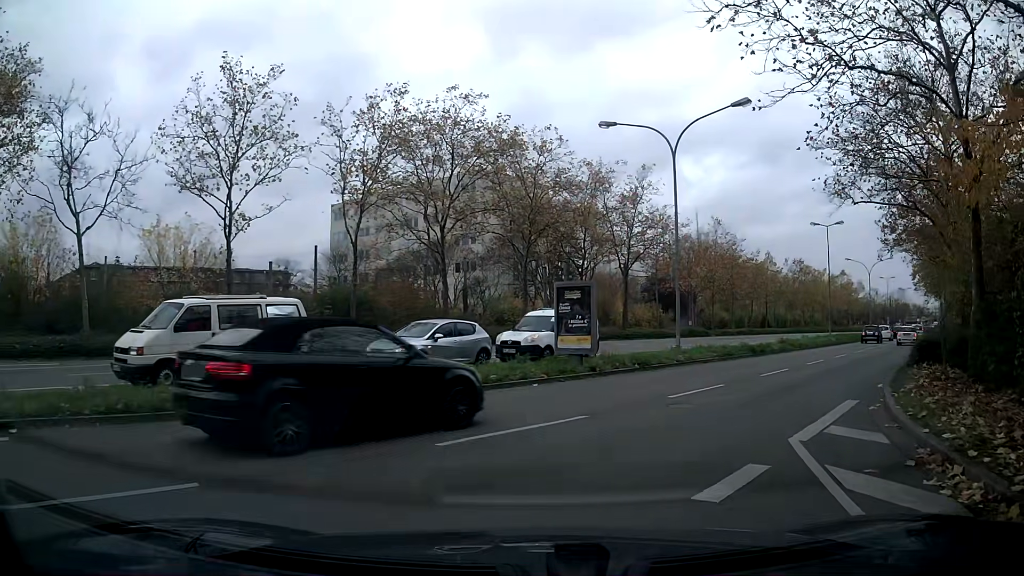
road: secondary_link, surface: asphalt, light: Day
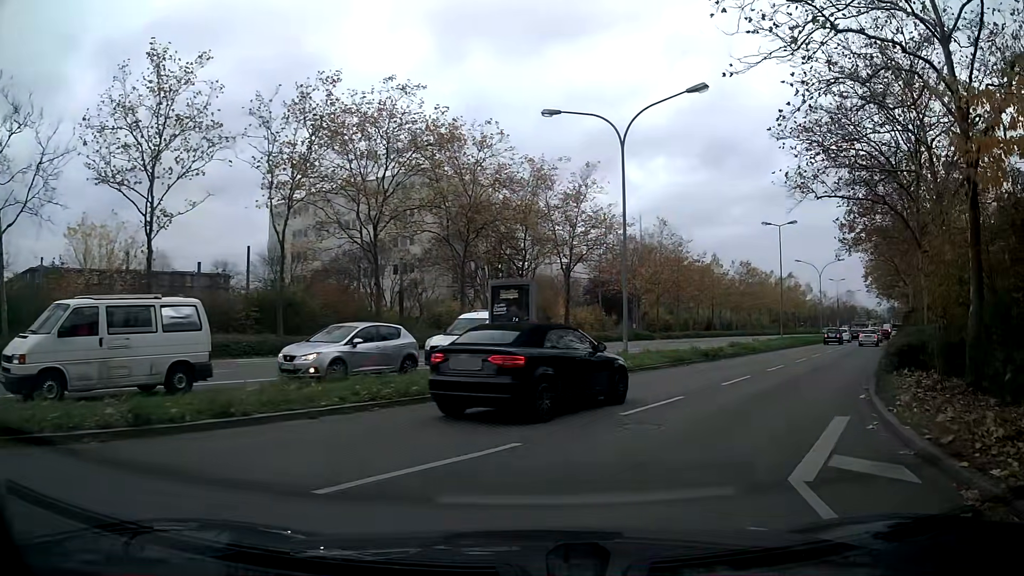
(+0.1, +2.2) m; +6°
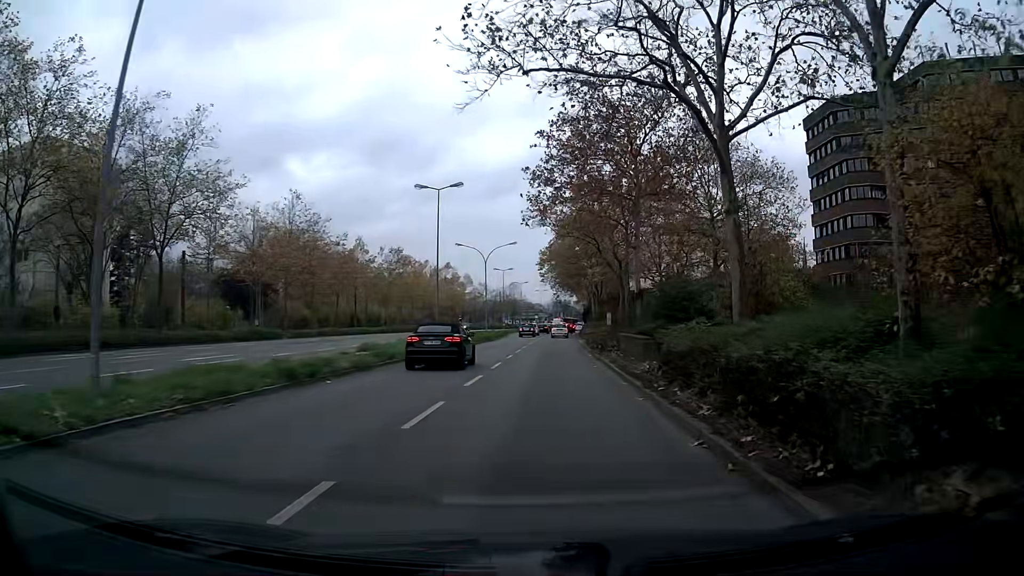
(+3.9, +13.3) m; +25°
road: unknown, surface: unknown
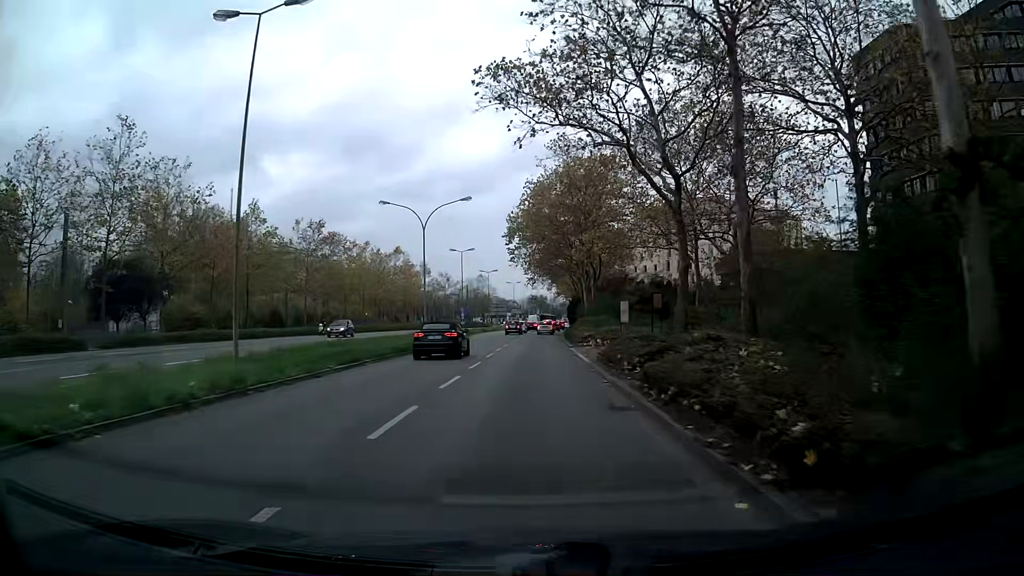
(+0.4, +25.1) m; +1°
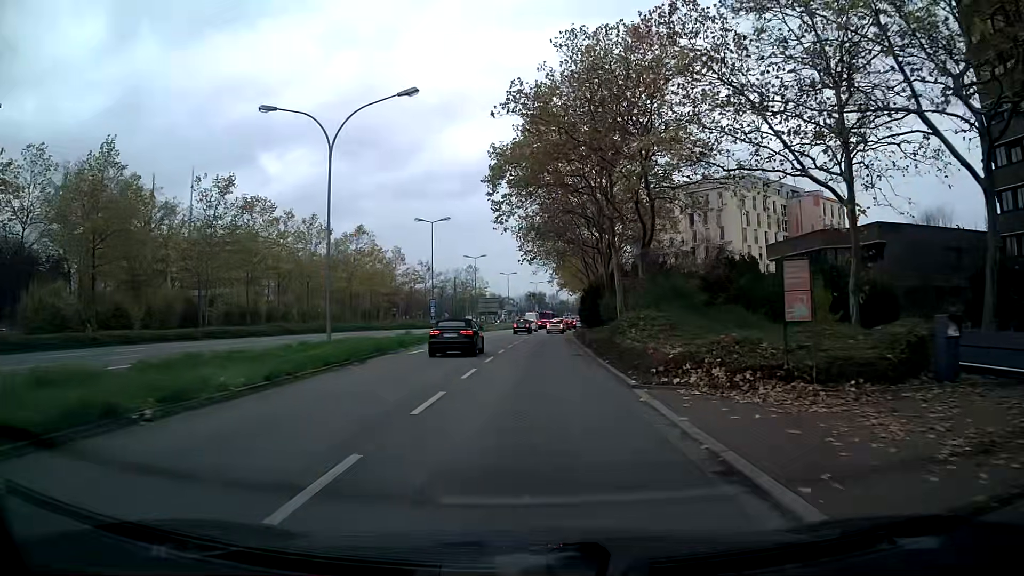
(+0.1, +22.3) m; 0°
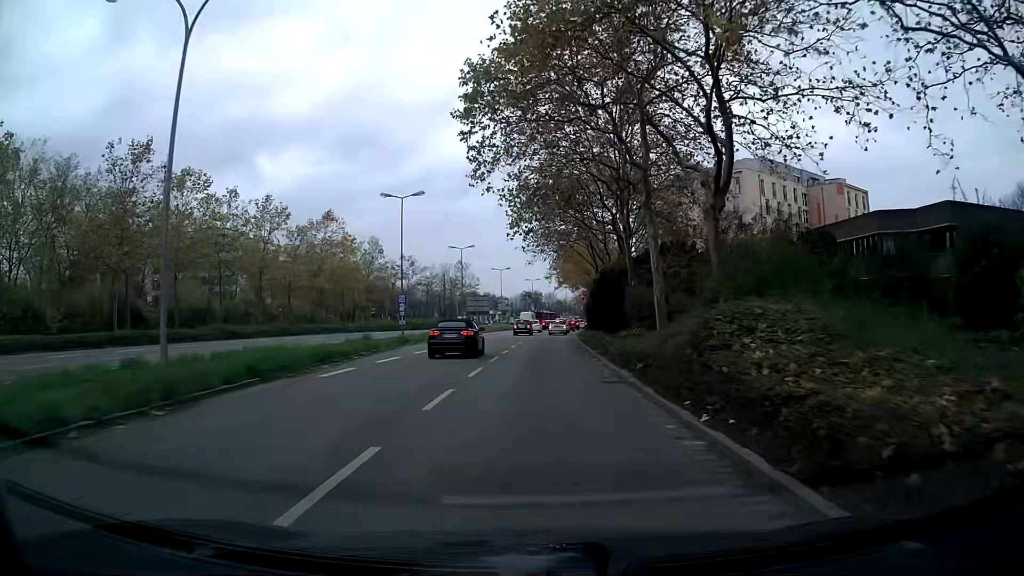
(0.0, +11.6) m; 0°
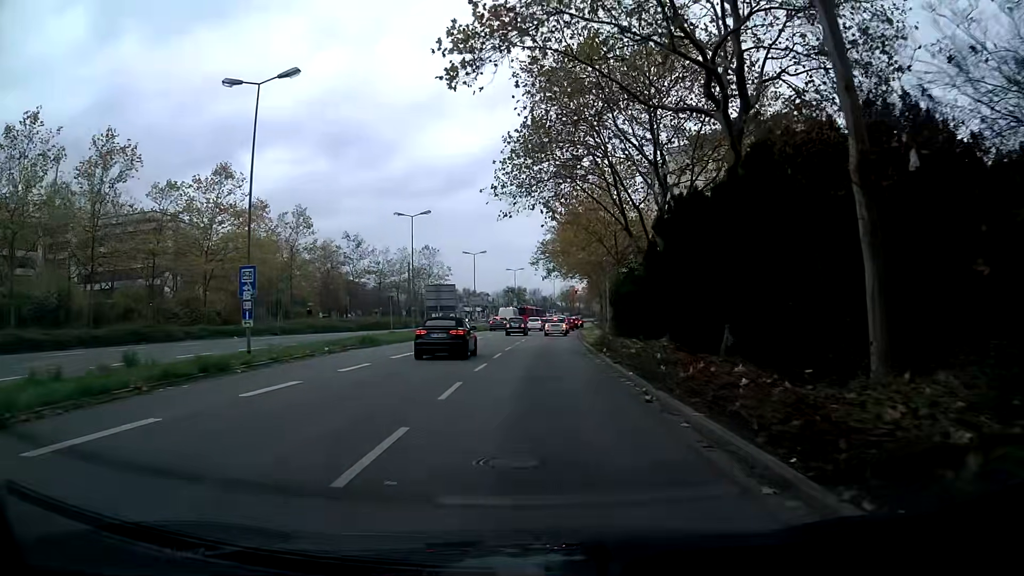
(+0.3, +22.6) m; +1°
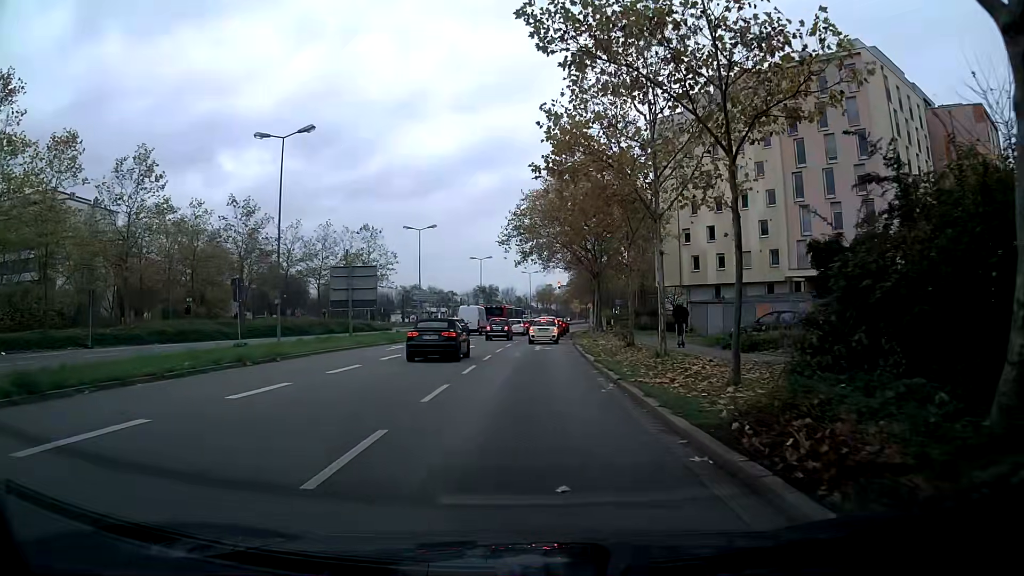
(+0.4, +23.9) m; +3°
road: secondary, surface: asphalt
(0, +10) (0, +20) (0, +30) (+1, +40) (+1, +50) (+2, +60) (+2, +70) (+3, +80) (+4, +90) (+5, +100) m
